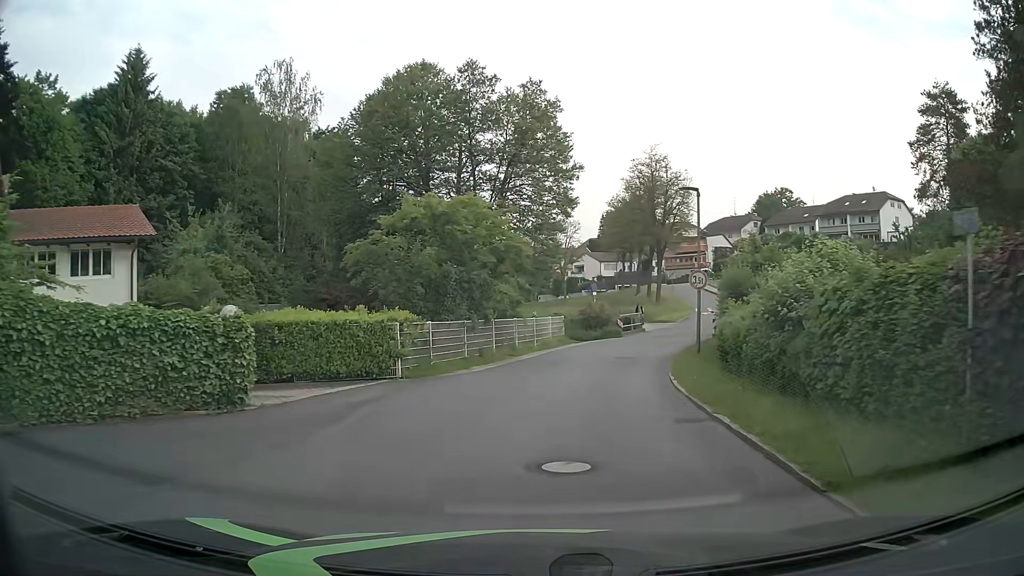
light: Day
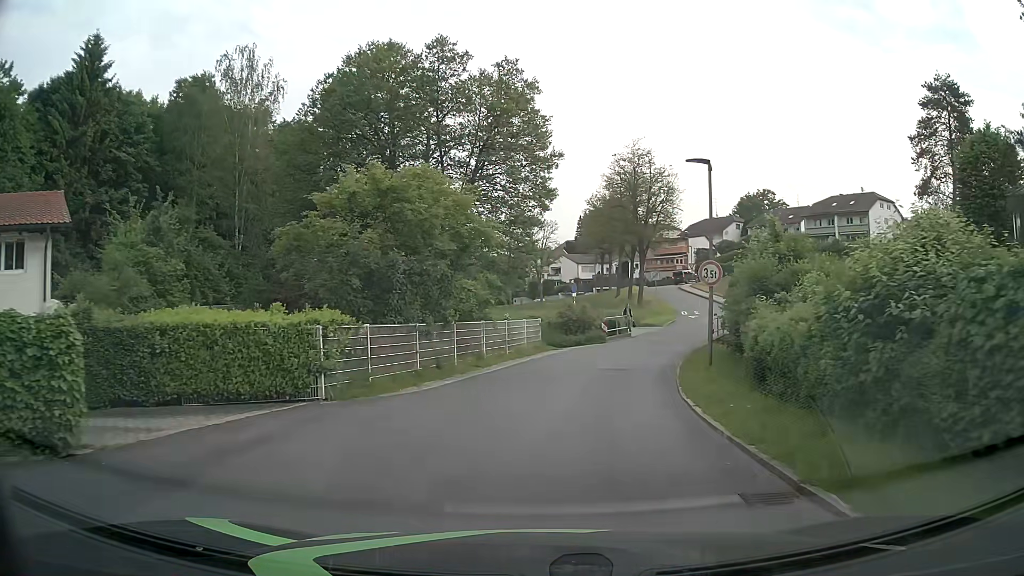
(0.0, +4.1) m; +2°
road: residential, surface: asphalt
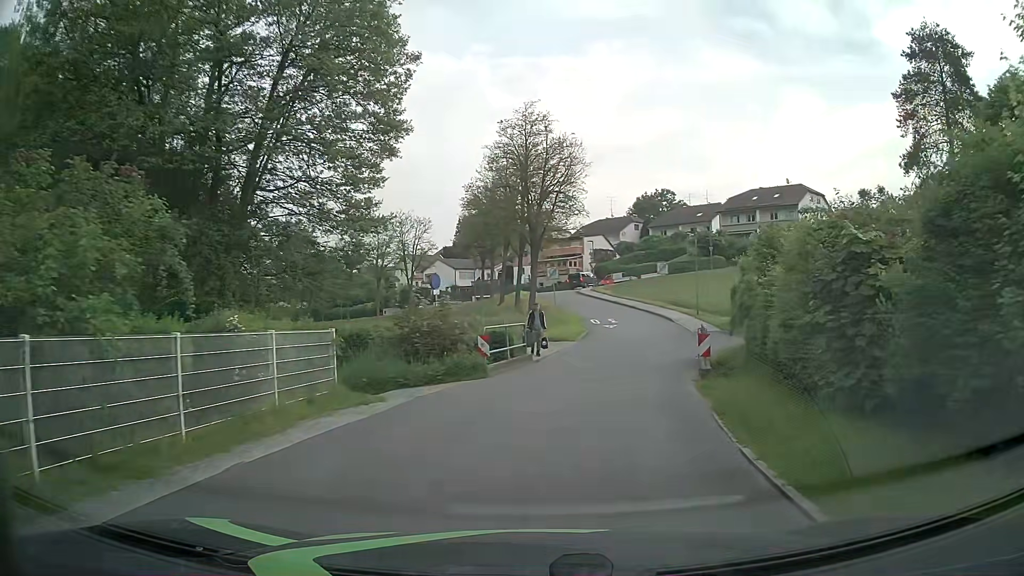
(+1.2, +15.6) m; +9°
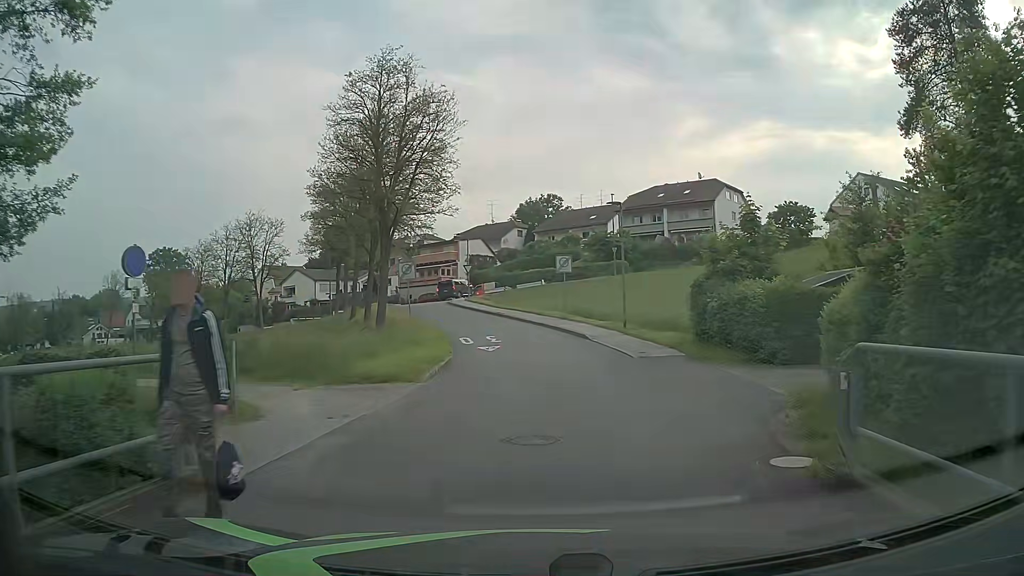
(+1.4, +14.4) m; +10°
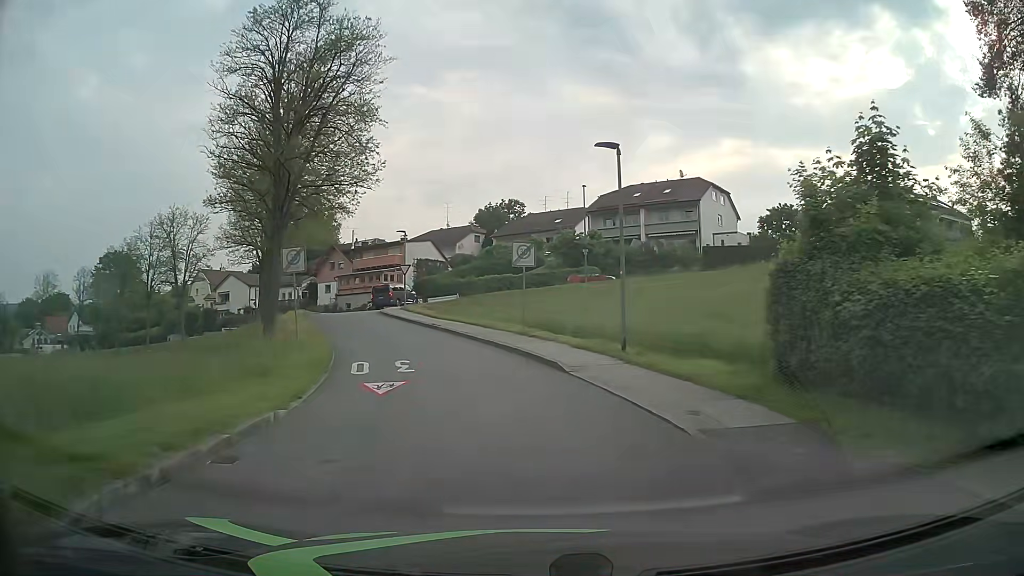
(+0.5, +11.0) m; +4°
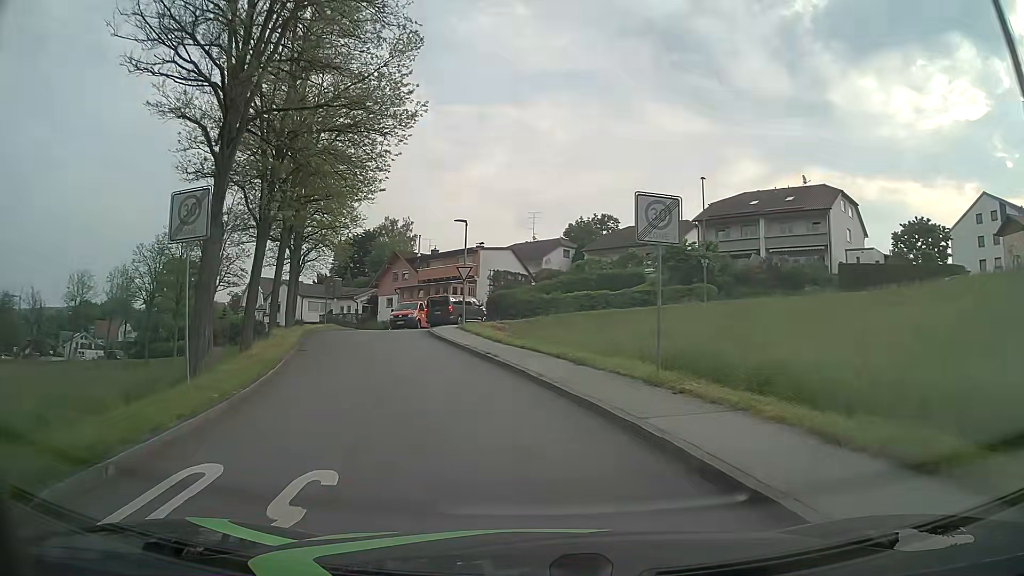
(-0.8, +12.3) m; -8°
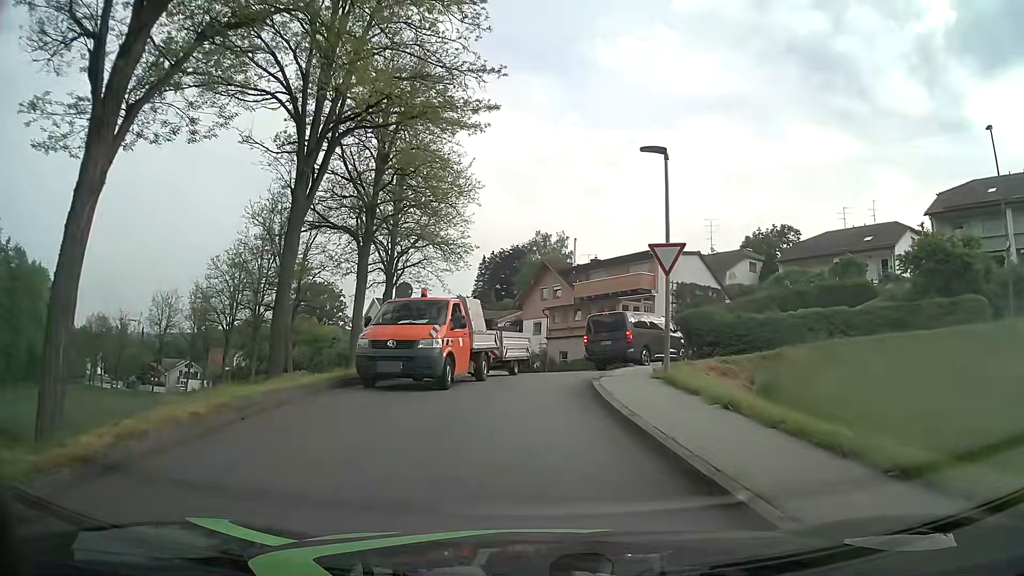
(-2.1, +16.3) m; -15°
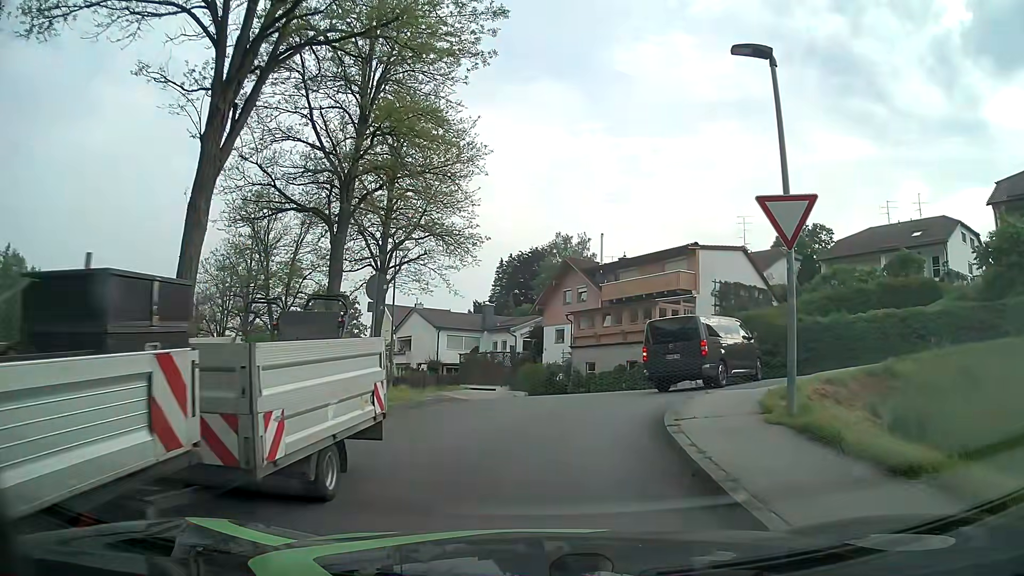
(0.0, +5.8) m; -1°
